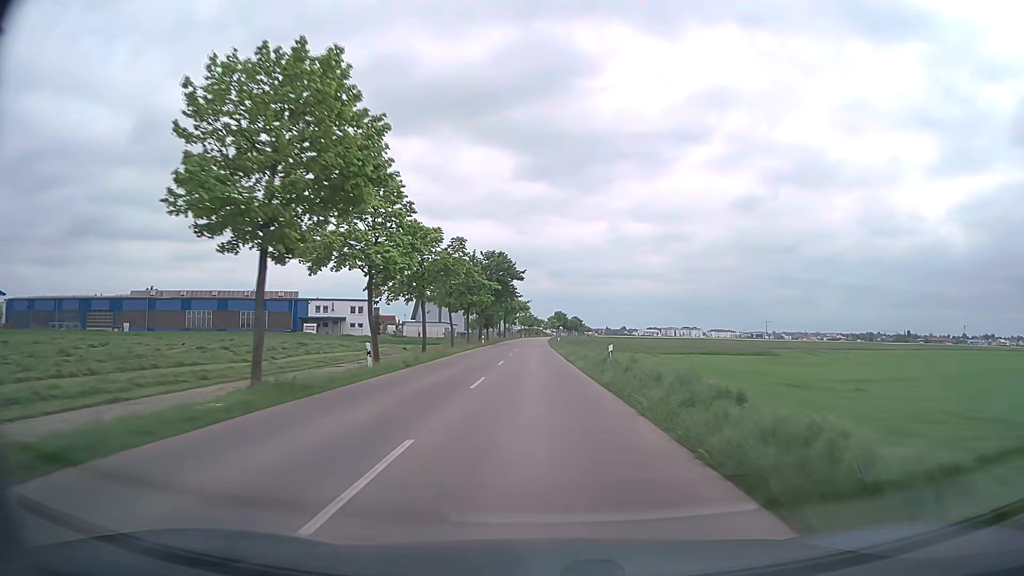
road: tertiary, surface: asphalt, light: Day
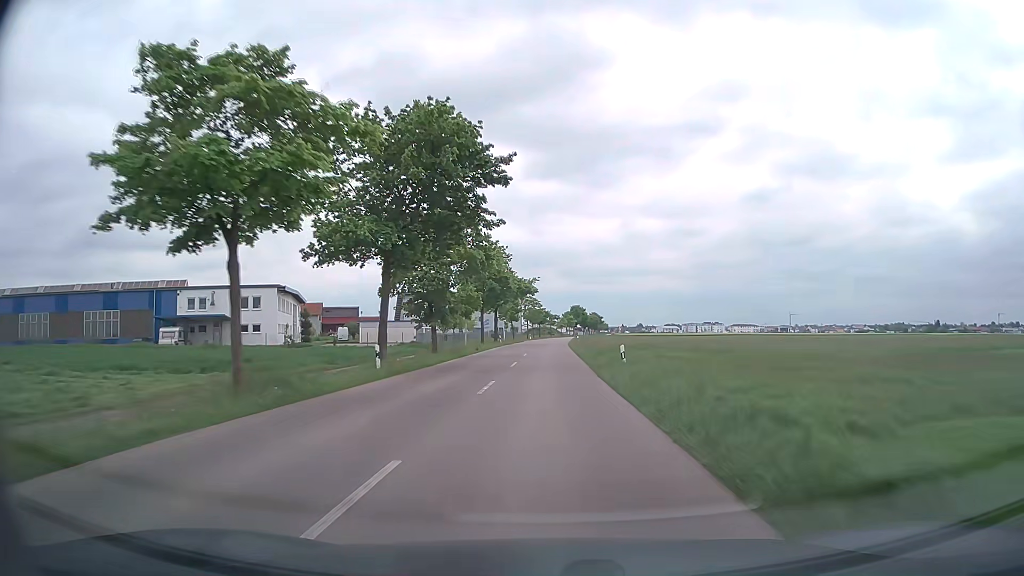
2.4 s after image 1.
(-0.5, +49.4) m; -1°
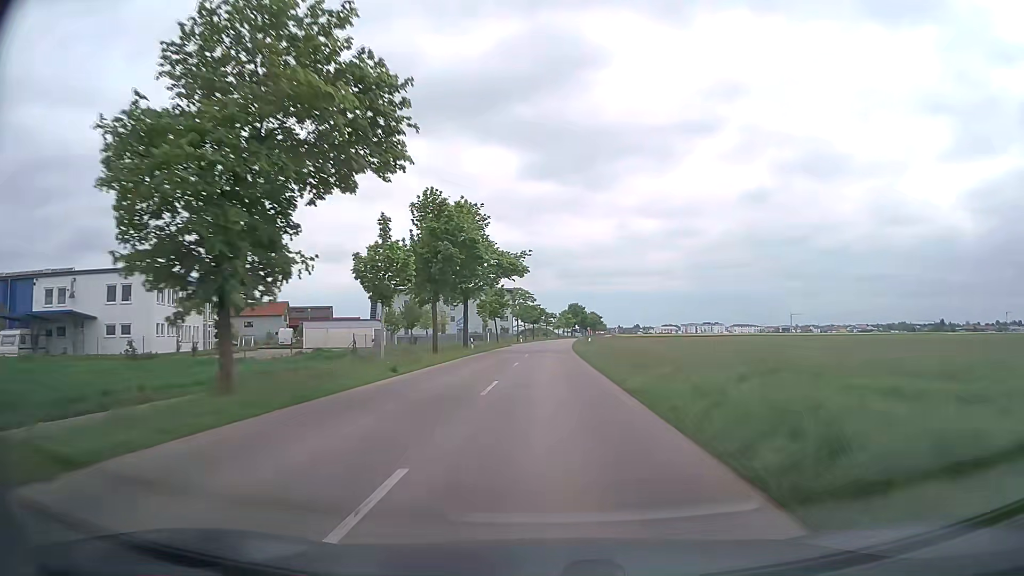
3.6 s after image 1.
(0.0, +24.5) m; 0°
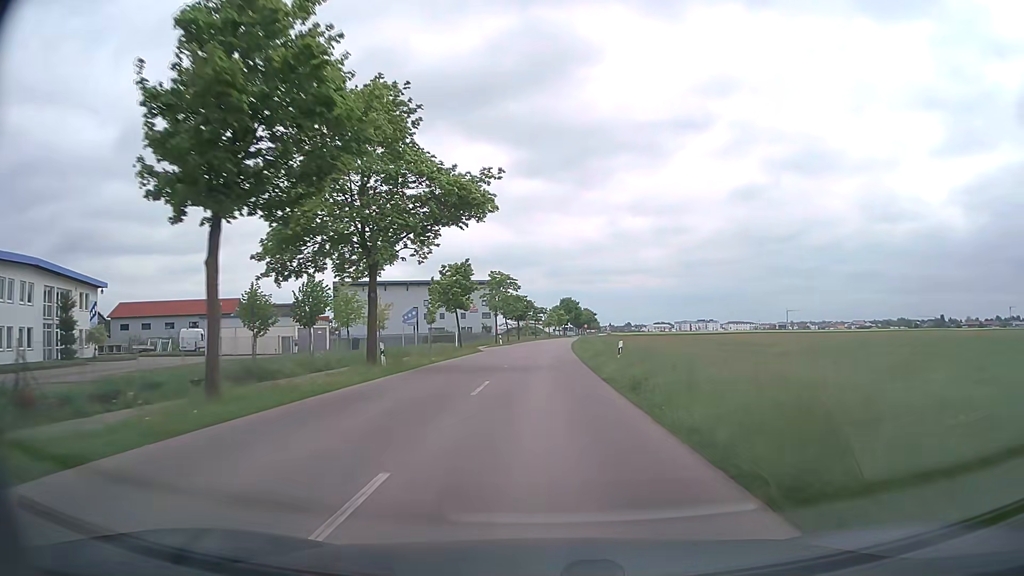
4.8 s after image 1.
(+0.3, +24.3) m; +1°
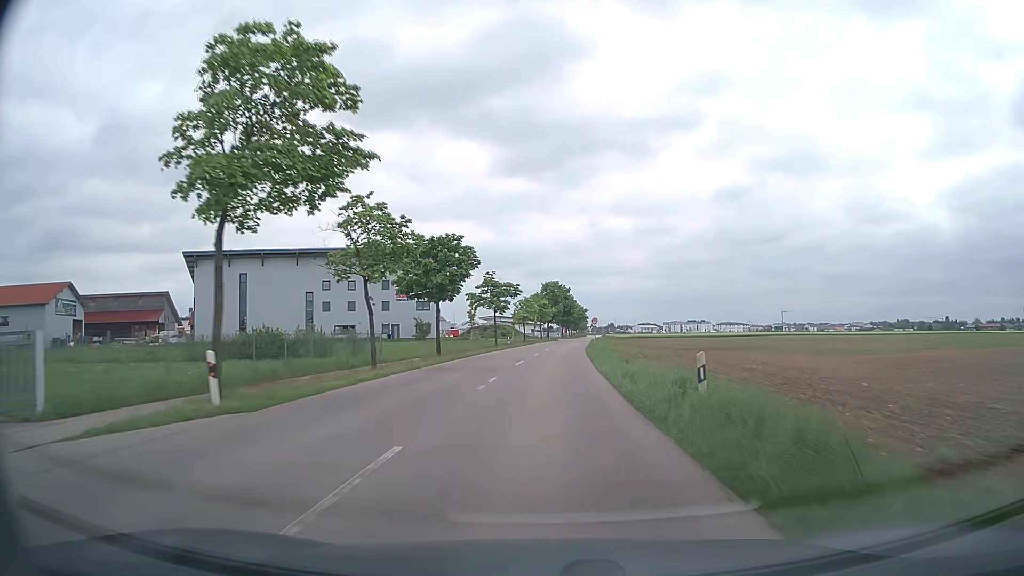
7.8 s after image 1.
(+0.9, +58.5) m; +2°
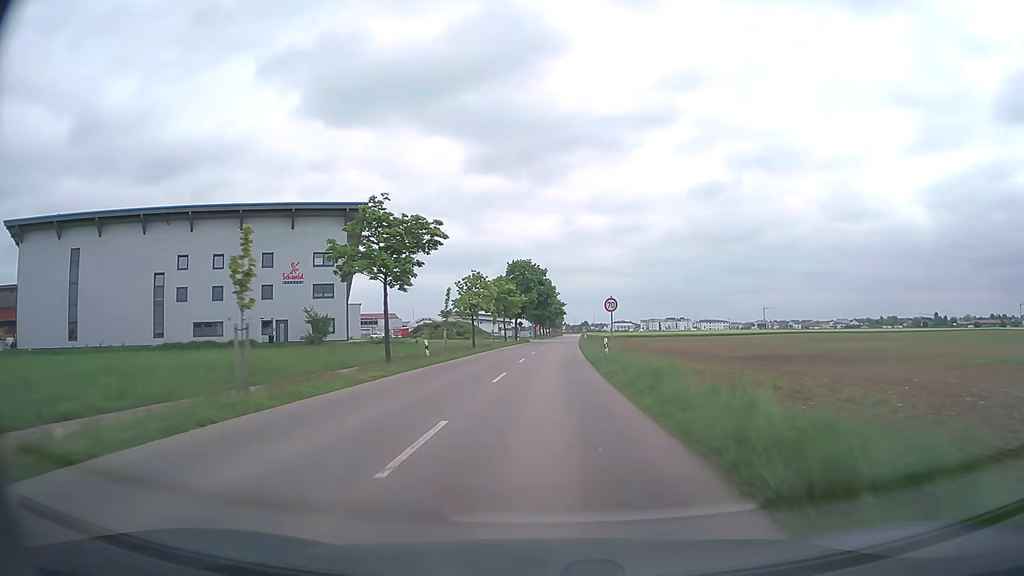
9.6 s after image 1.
(+0.7, +33.6) m; +3°
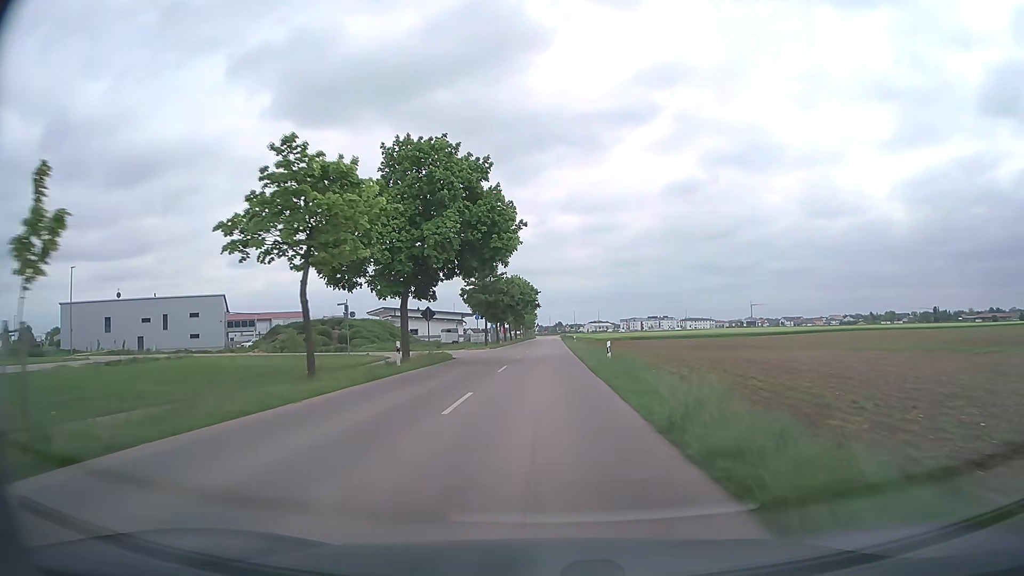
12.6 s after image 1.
(+1.3, +55.1) m; +2°
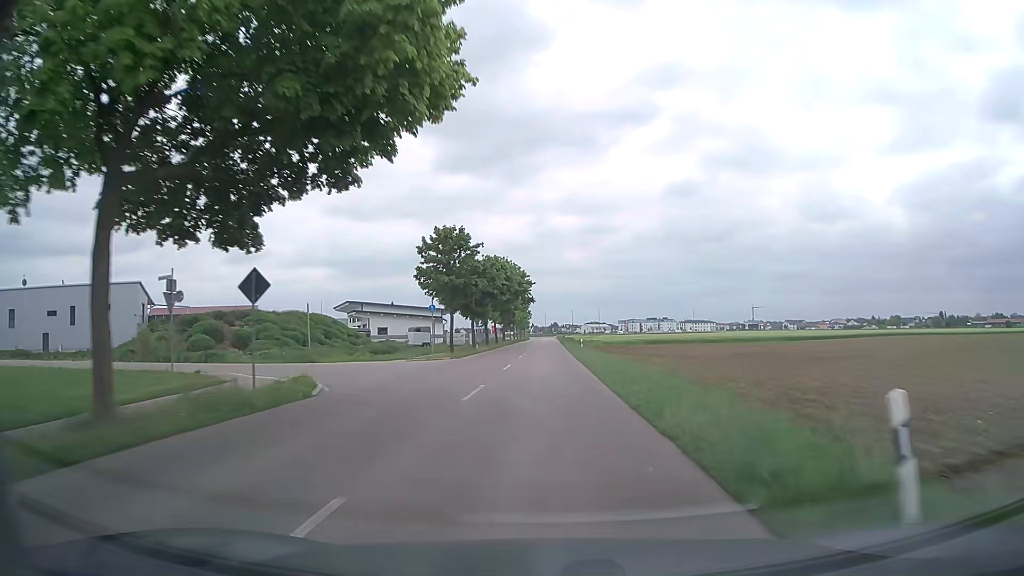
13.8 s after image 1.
(0.0, +21.7) m; 0°
(0, +10) (0, +20) (0, +30) (0, +40) (0, +50) (0, +60) (0, +70) (0, +80) (0, +90) (0, +100) m
